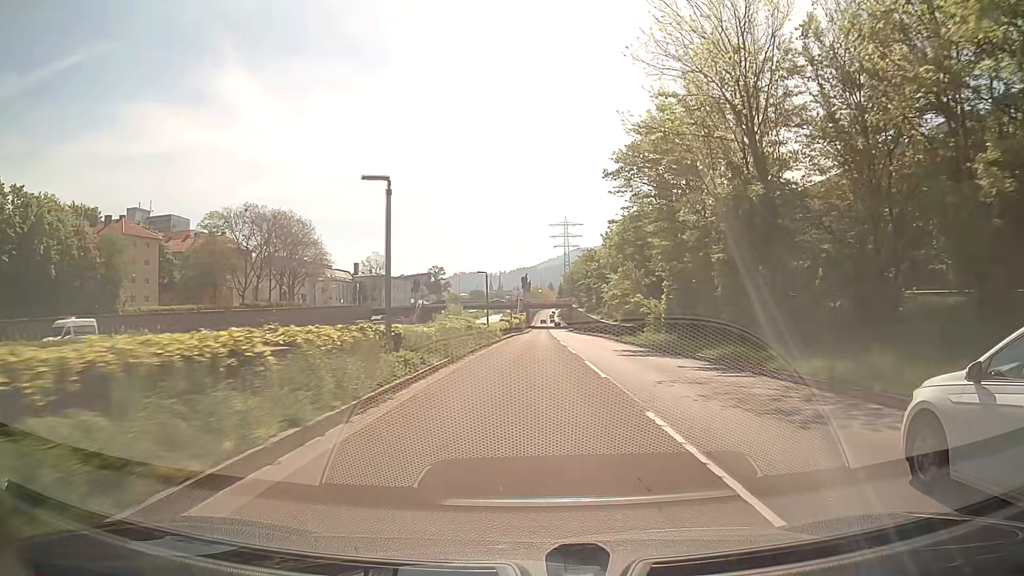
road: trunk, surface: asphalt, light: Day
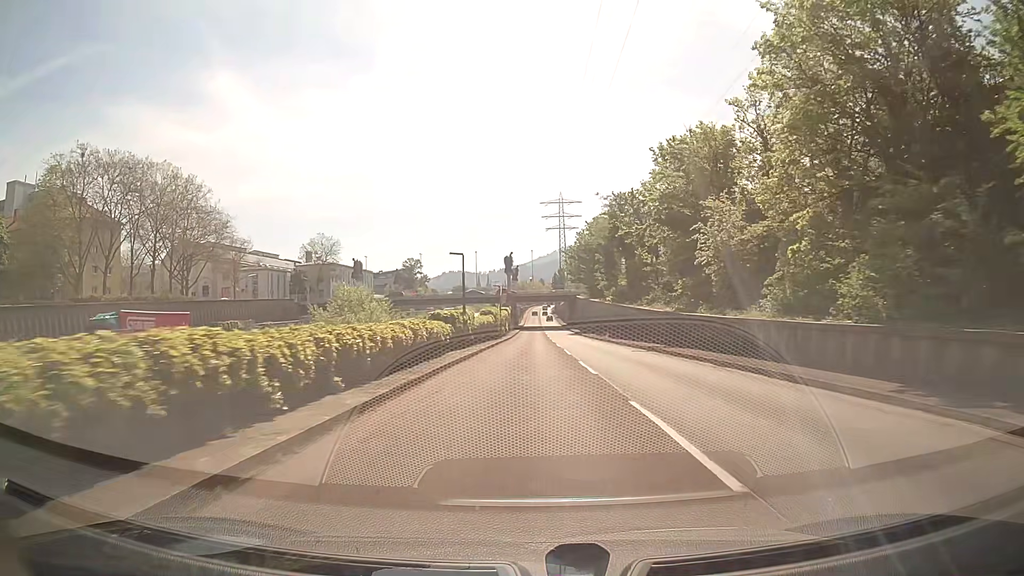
(+0.3, +46.7) m; +1°
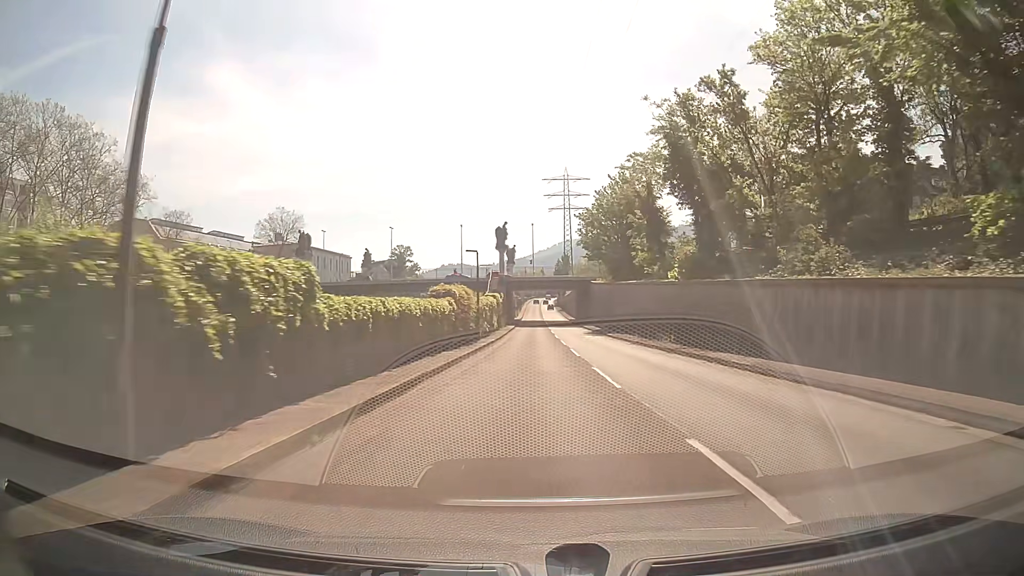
(0.0, +27.9) m; 0°
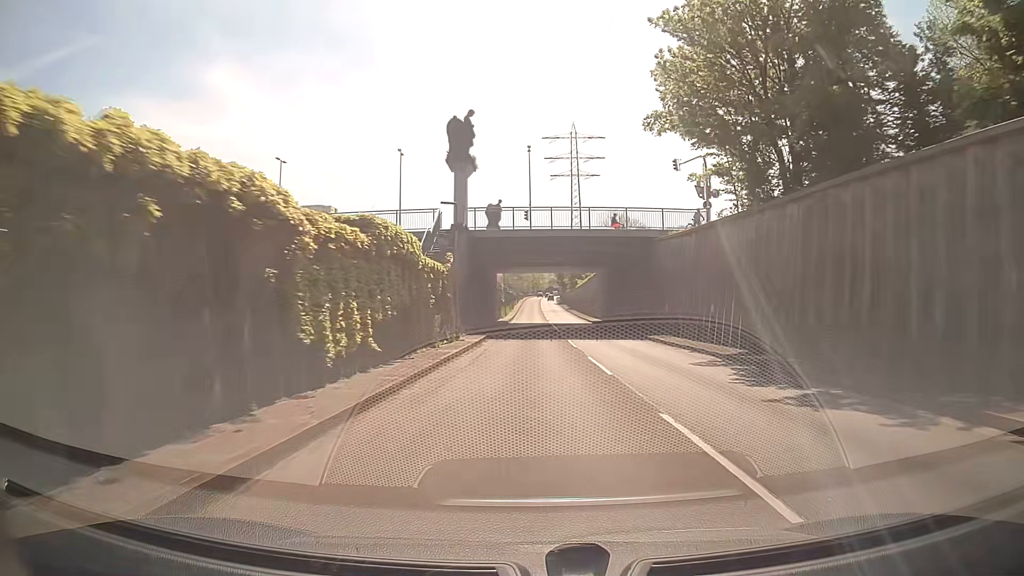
(+0.3, +46.6) m; +1°
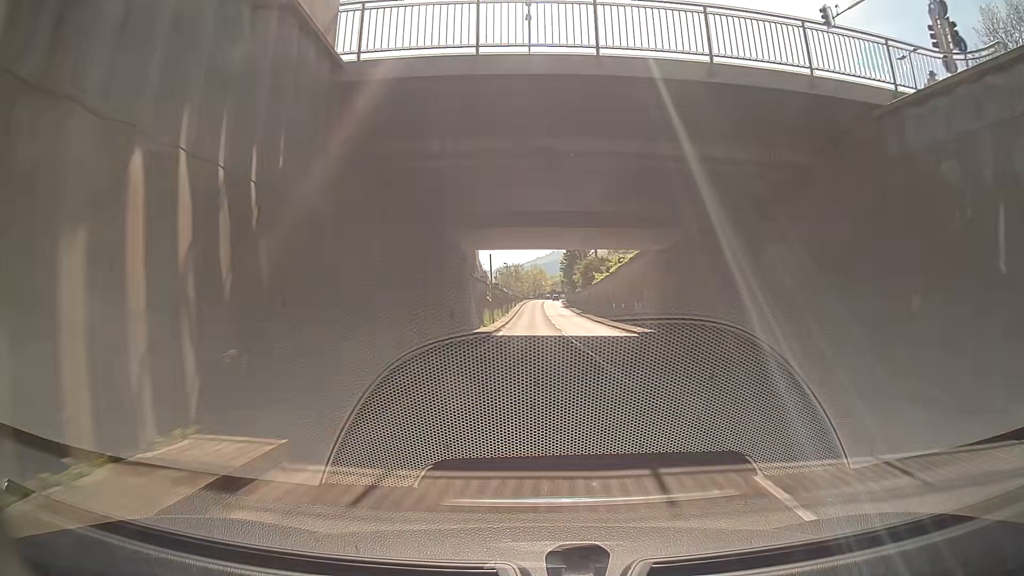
(-0.1, +27.8) m; 0°
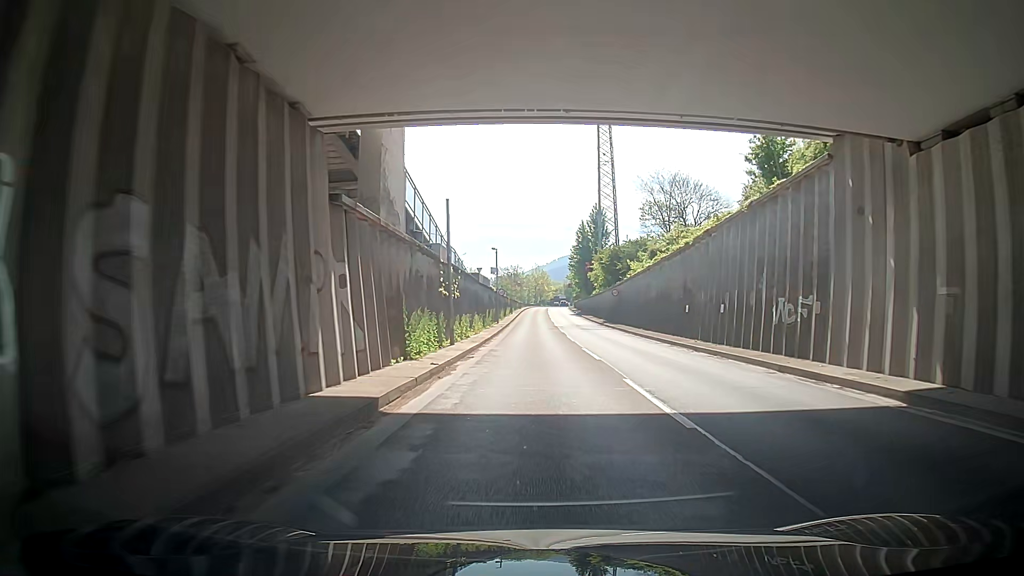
(0.0, +27.6) m; +3°
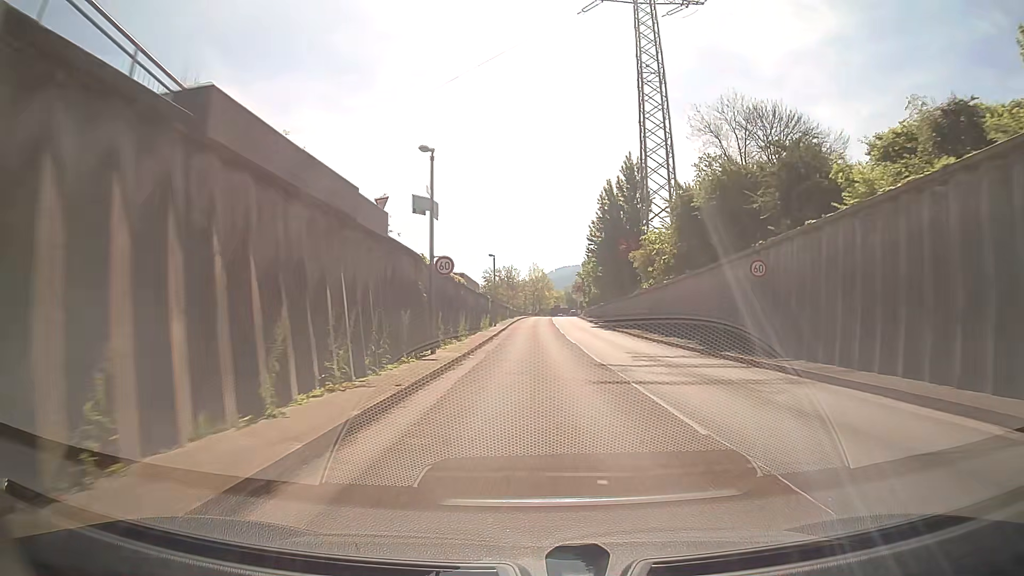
(-0.7, +36.6) m; -3°
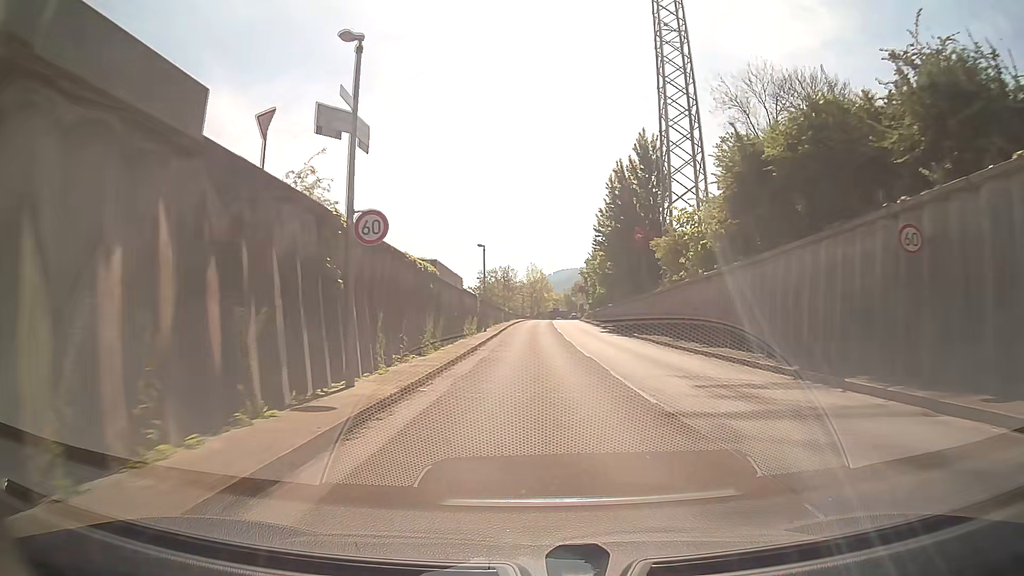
(0.0, +9.1) m; 0°
(0, +10) (0, +20) (0, +30) (0, +40) (0, +50) (0, +60) (0, +70) (+1, +80) (+1, +90) (+1, +100) m
